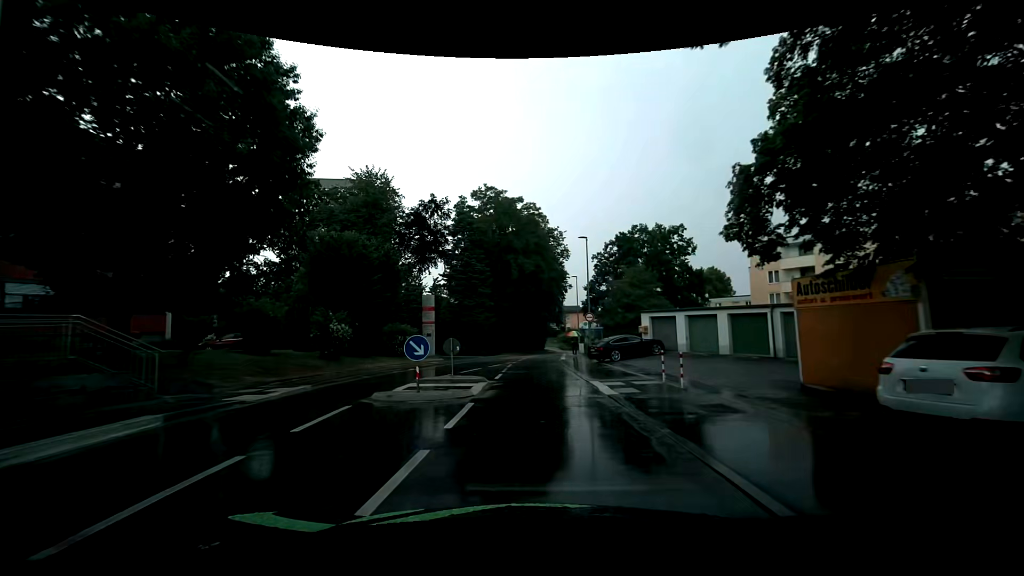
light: Day
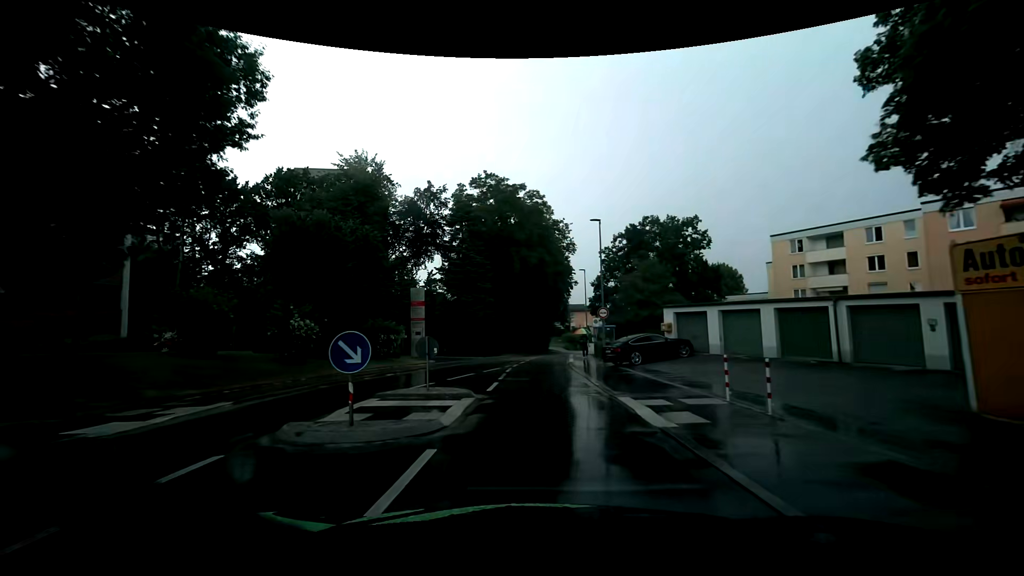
(0.0, +4.6) m; 0°
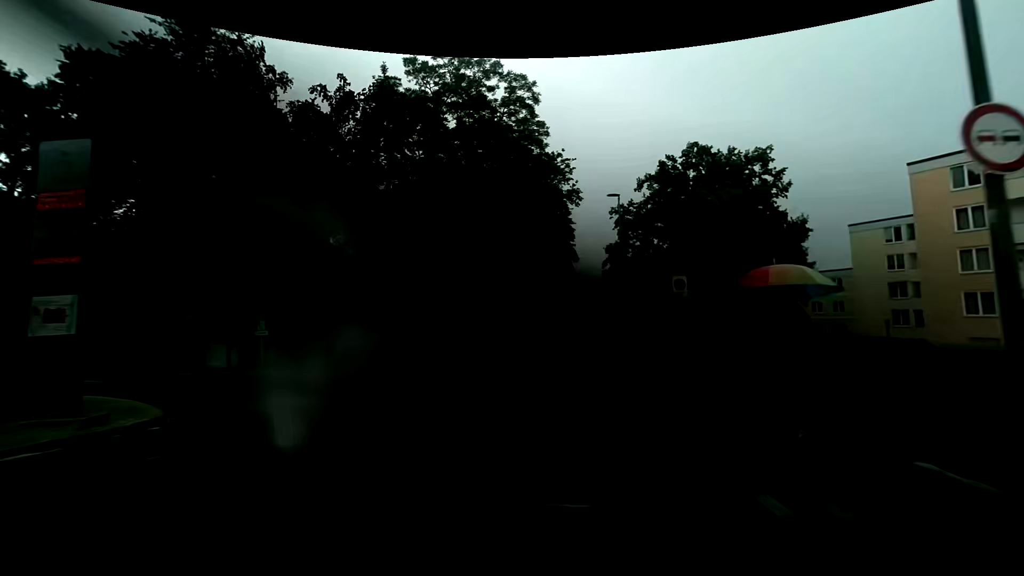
(+0.2, +24.1) m; +2°
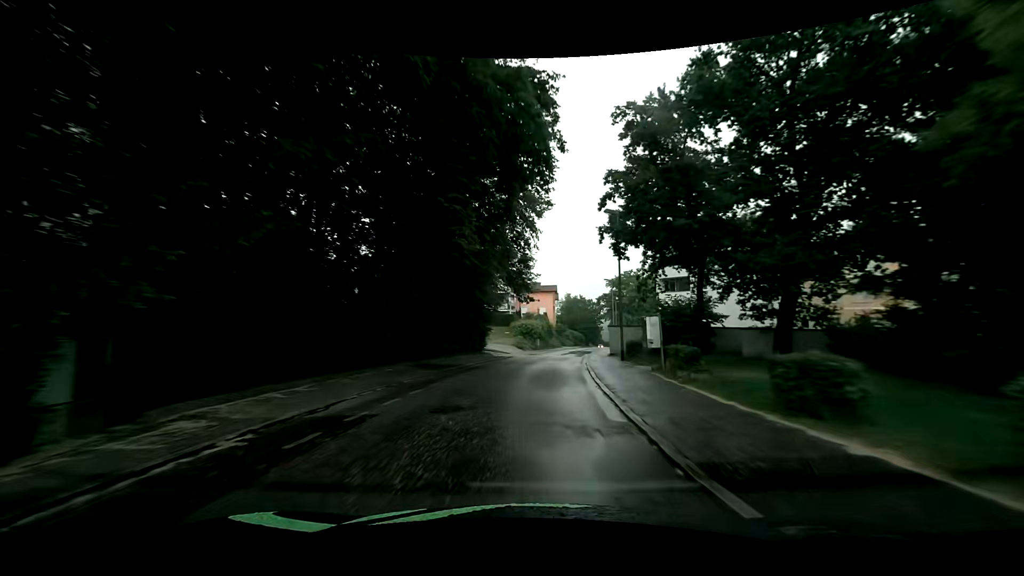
(+1.1, +24.9) m; +5°
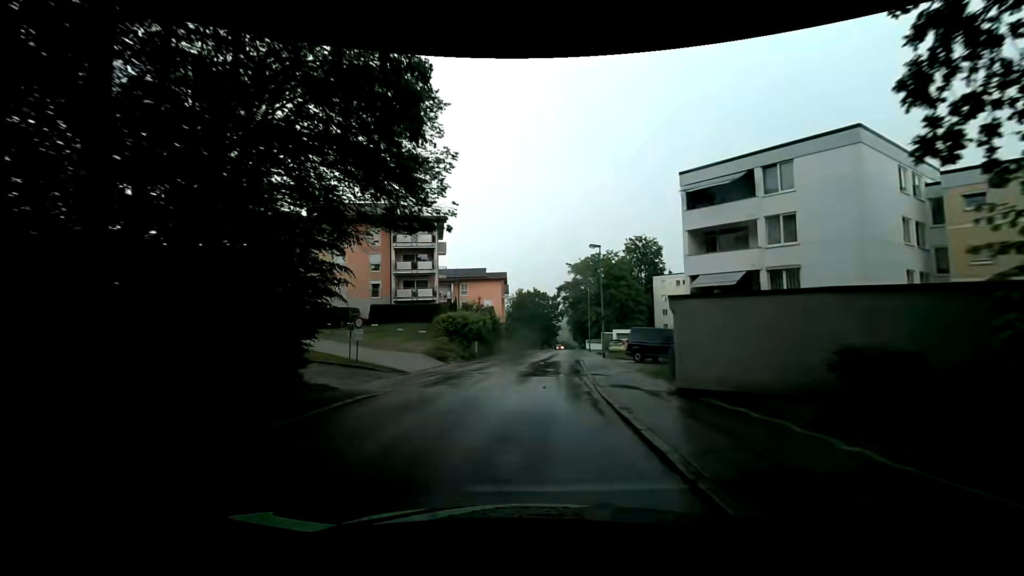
(+1.1, +25.8) m; +4°
(0, +10) (+1, +20) (+1, +30) (+2, +40) (+3, +50) (+4, +60) (+5, +70) (+6, +80) (+7, +90) (+8, +100) m
